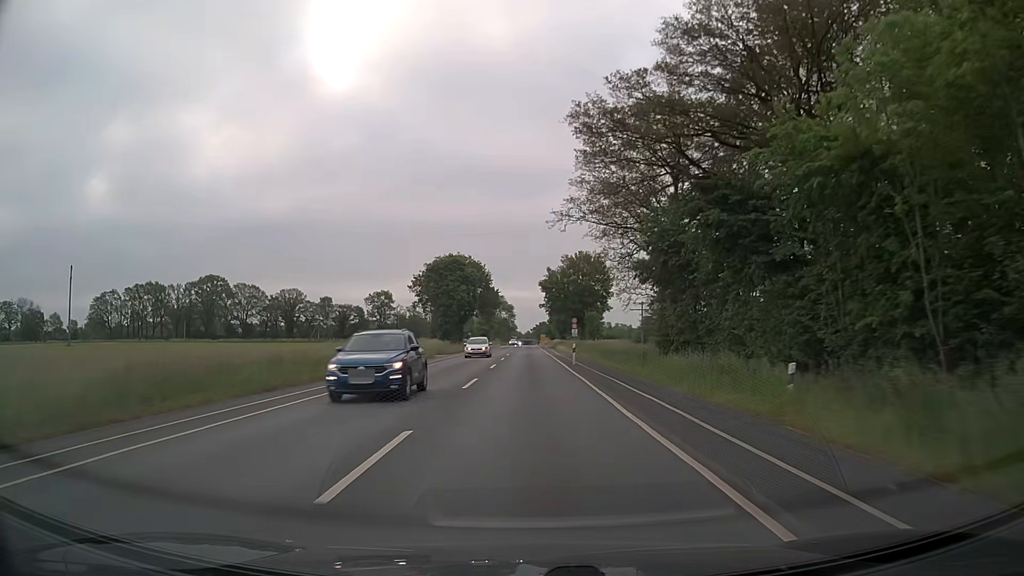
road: secondary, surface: asphalt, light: Day
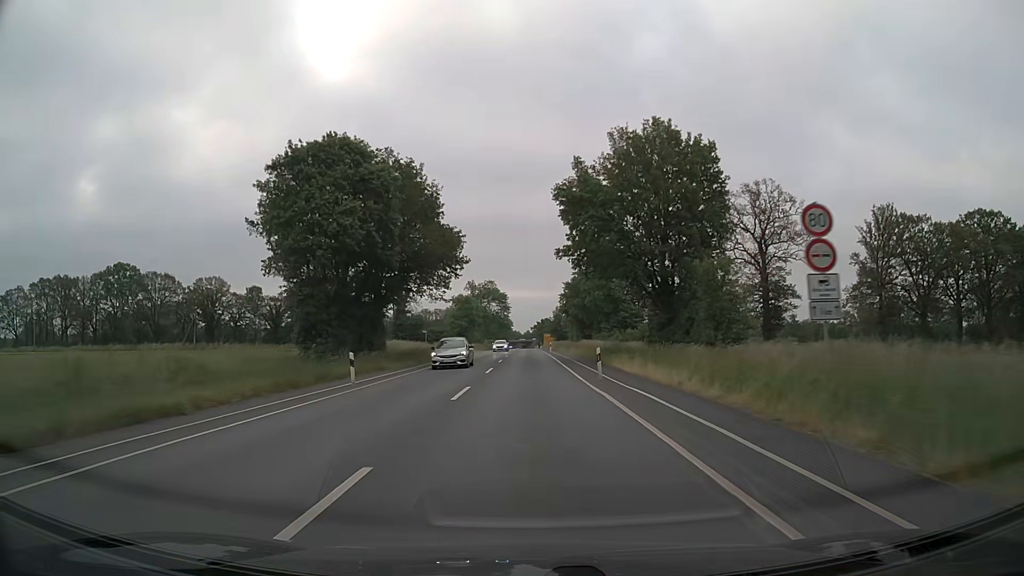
(-0.3, +63.4) m; 0°
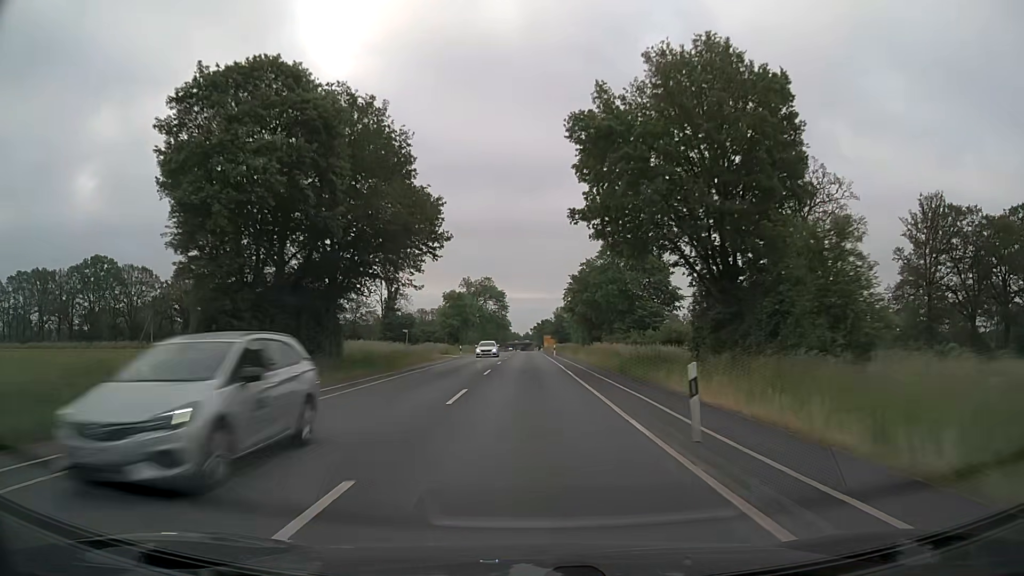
(0.0, +12.7) m; 0°
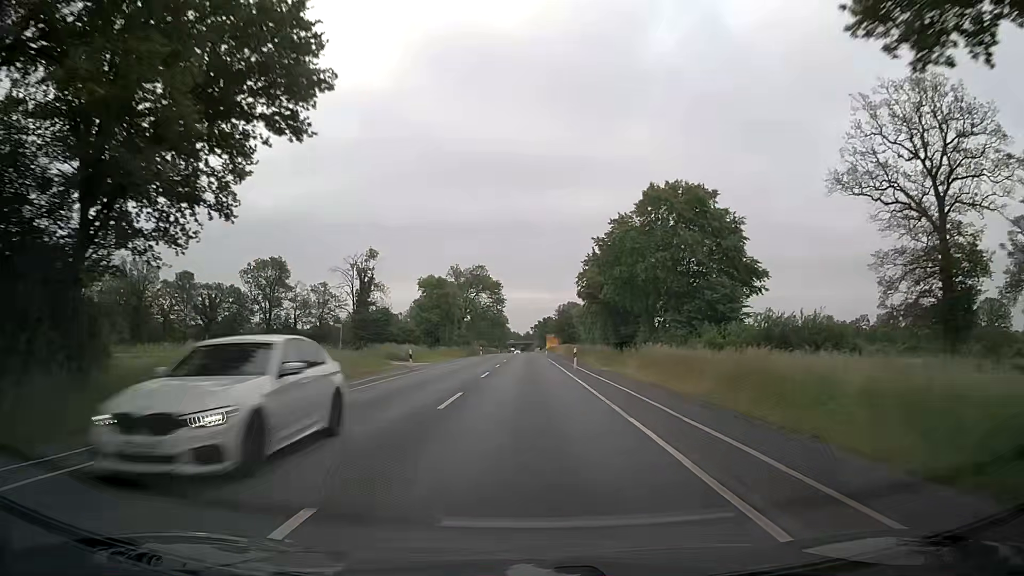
(0.0, +25.4) m; 0°
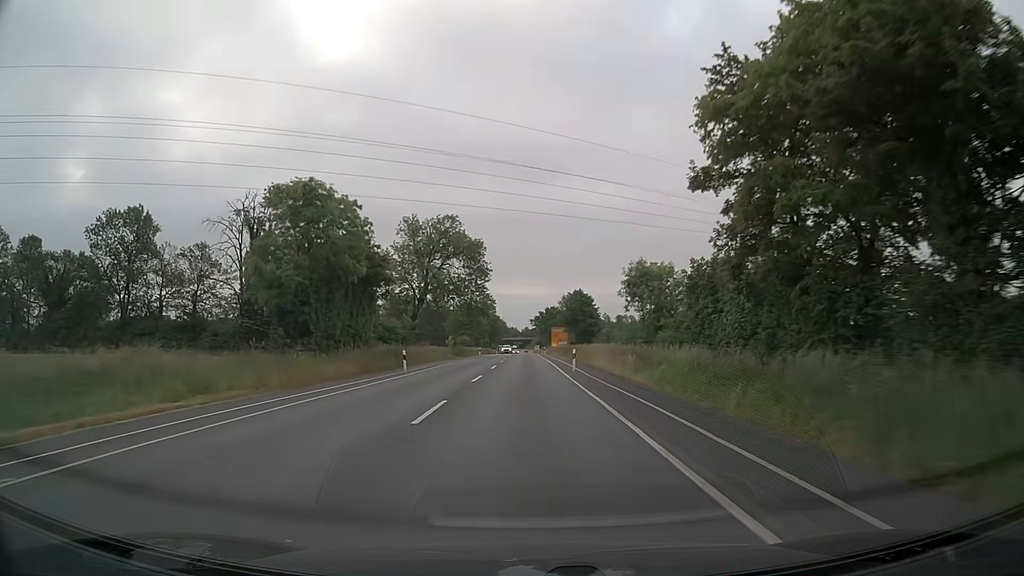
(-0.1, +50.8) m; 0°
(0, +10) (0, +20) (0, +30) (0, +40) (0, +50) (0, +60) (0, +70) (0, +80) (-1, +90) (-1, +100) m
